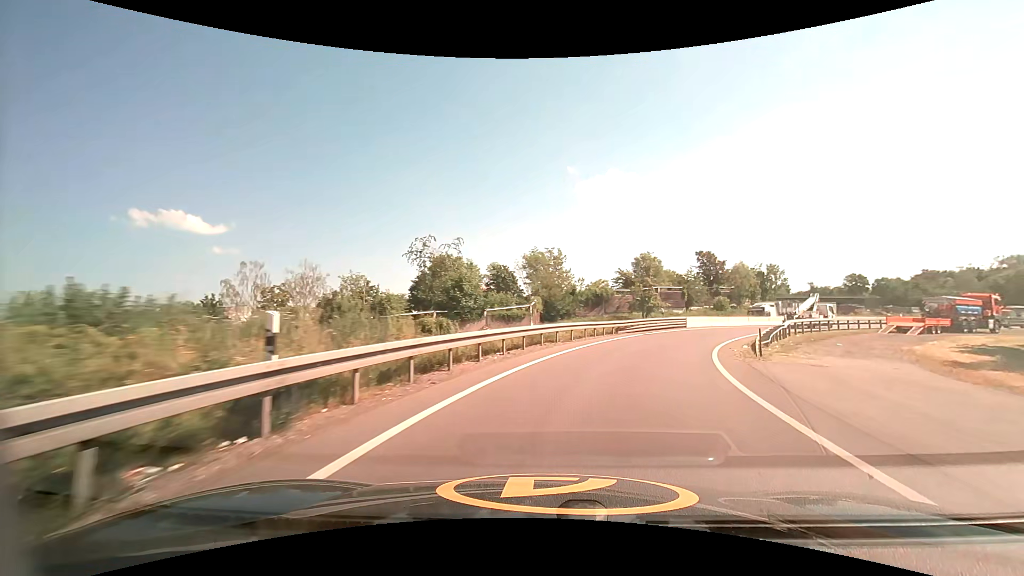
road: motorway_link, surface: asphalt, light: Day
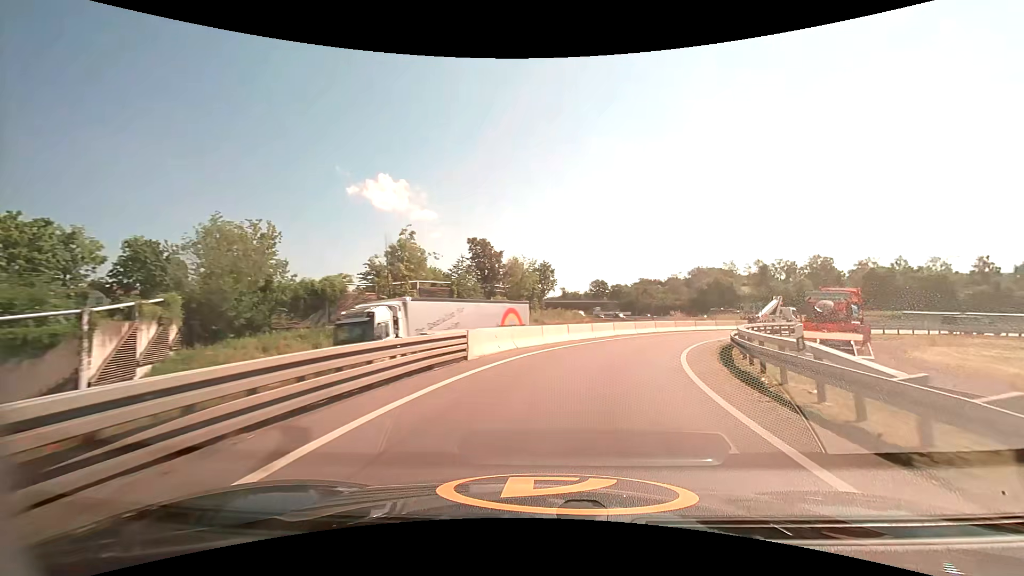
(+6.2, +25.6) m; +26°
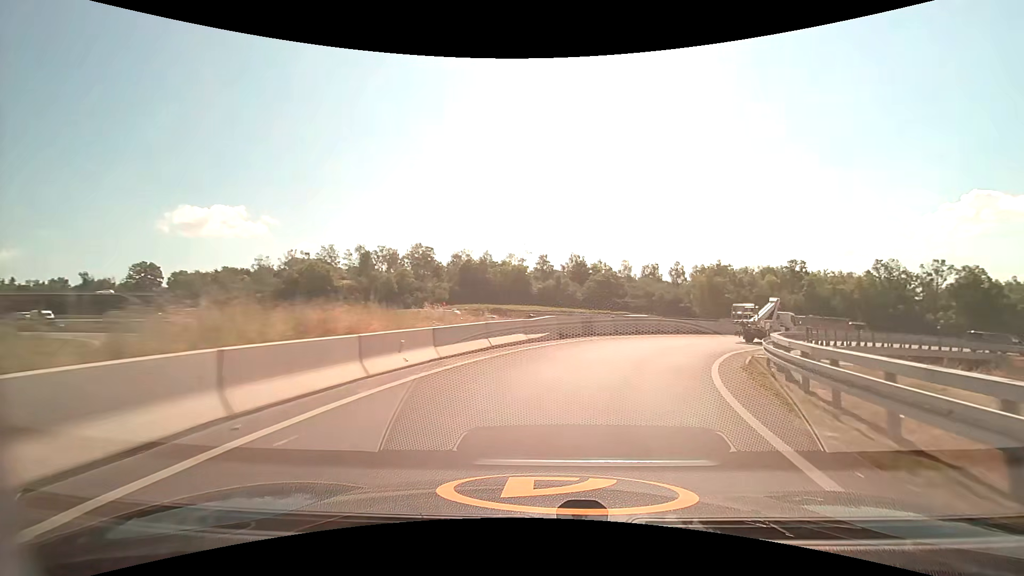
(+15.7, +40.9) m; +43°
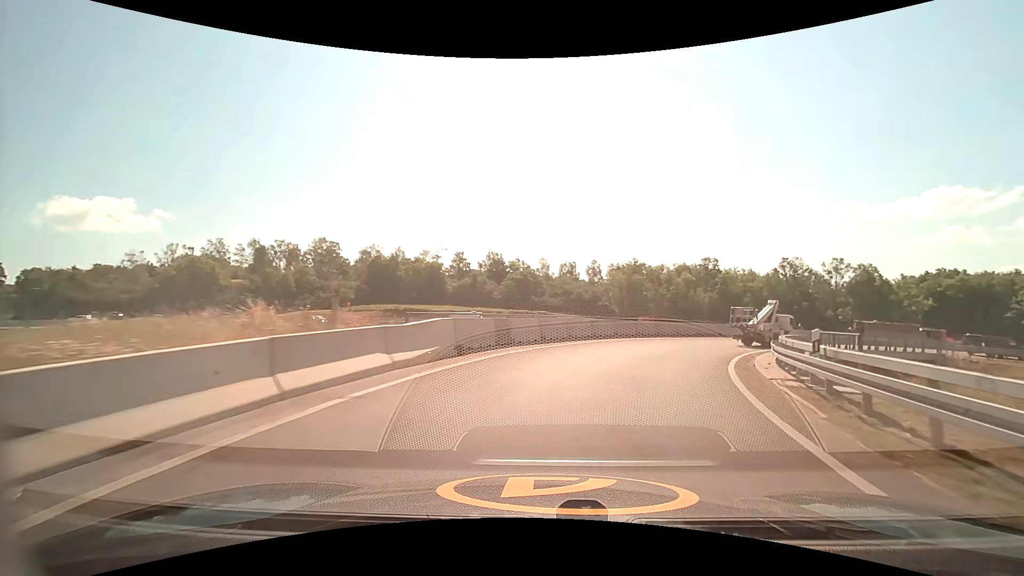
(+0.7, +8.7) m; +9°
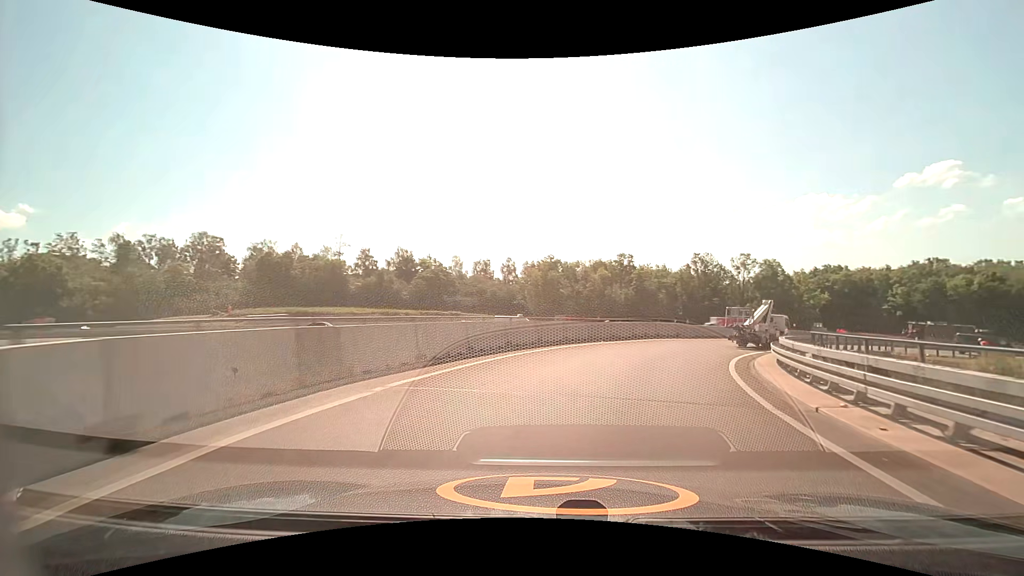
(+0.7, +8.6) m; +10°
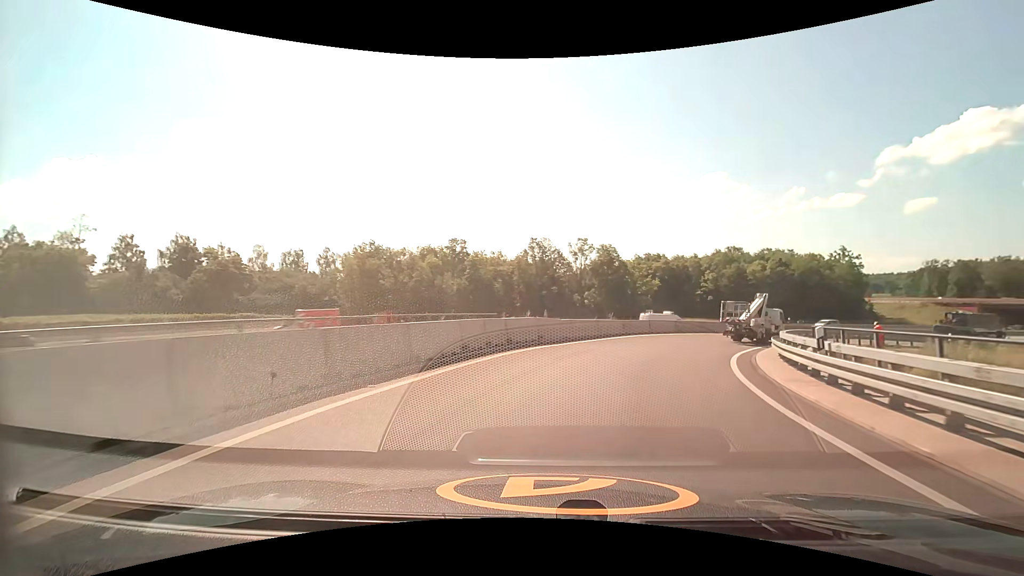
(+2.8, +16.9) m; +19°
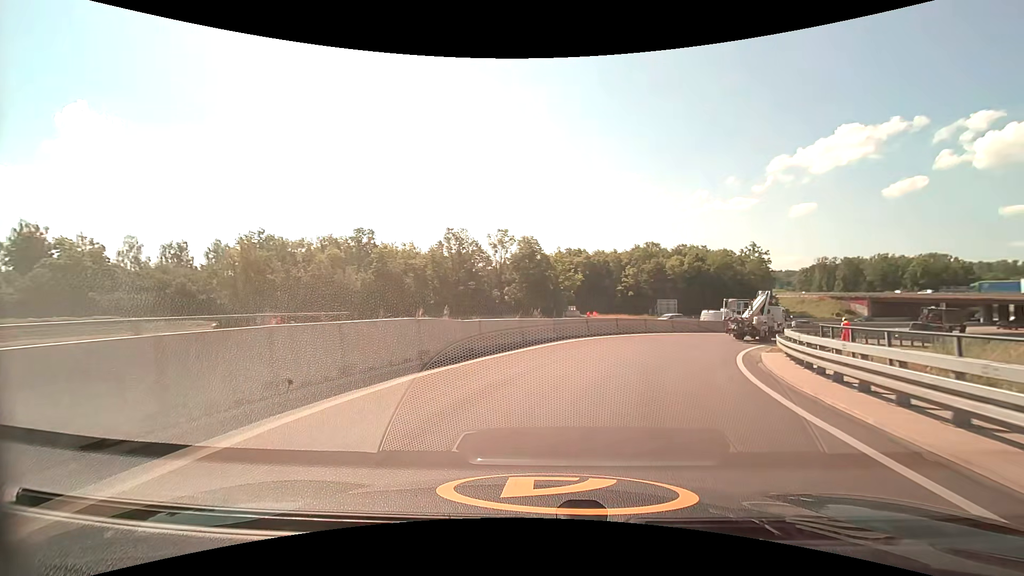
(+0.7, +8.6) m; +9°
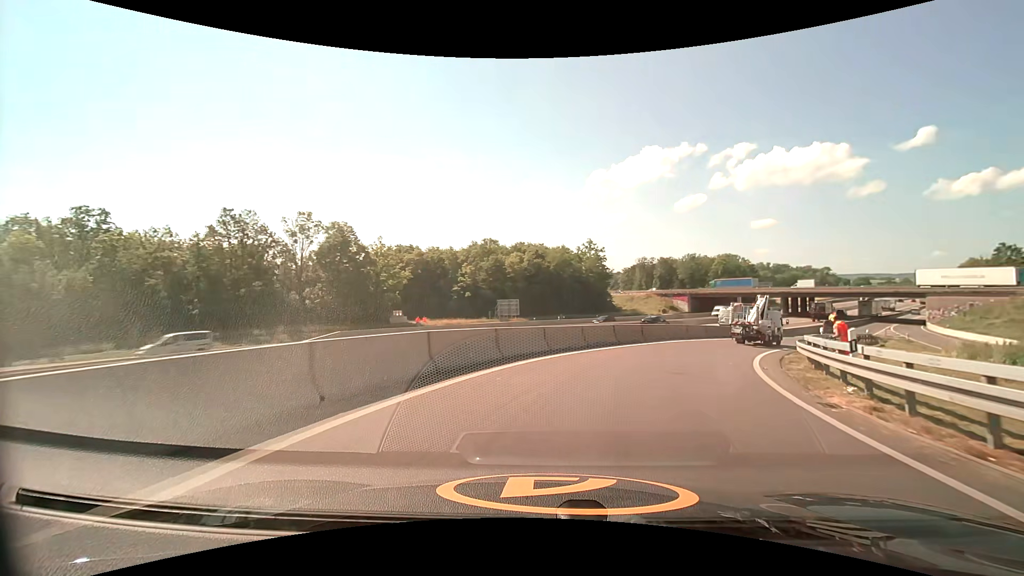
(+2.7, +17.2) m; +18°
(+1, +10) (+4, +19) (+9, +28) (+14, +36) (+21, +44) (+27, +52) (+33, +60) (+39, +68) (+46, +76) (+52, +83) m
